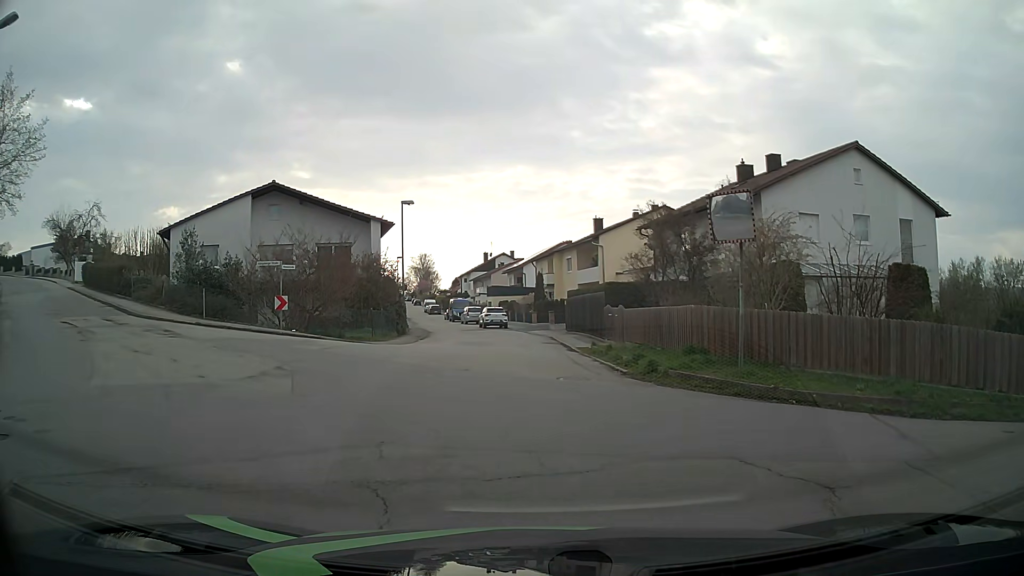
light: Day
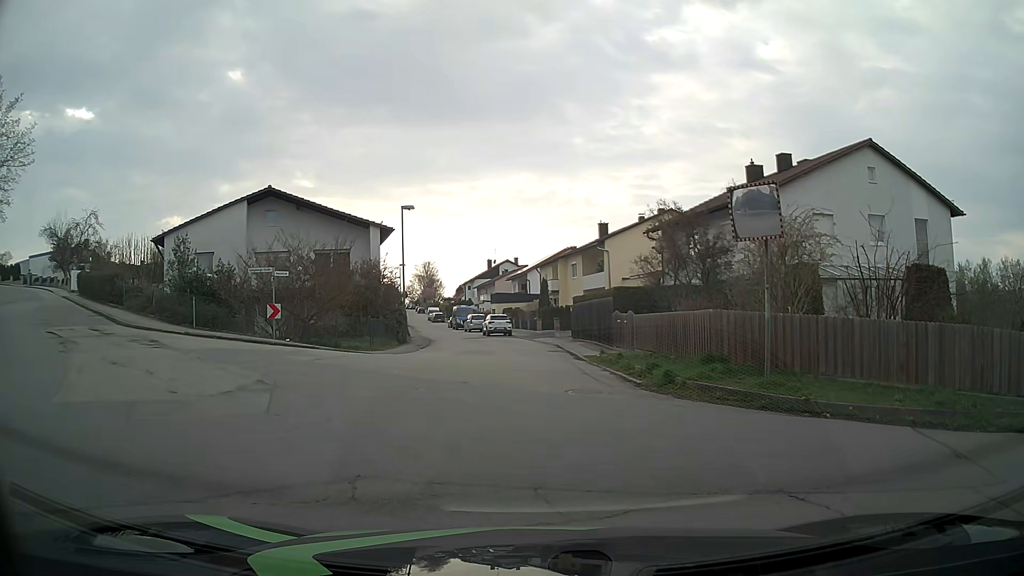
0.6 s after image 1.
(0.0, +1.2) m; +1°
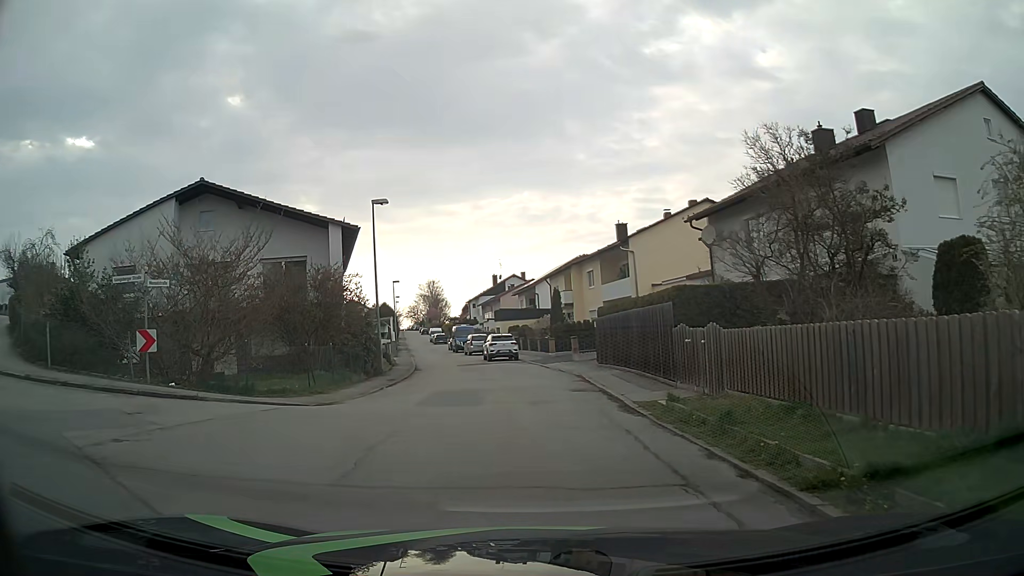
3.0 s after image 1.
(-0.5, +9.4) m; -3°
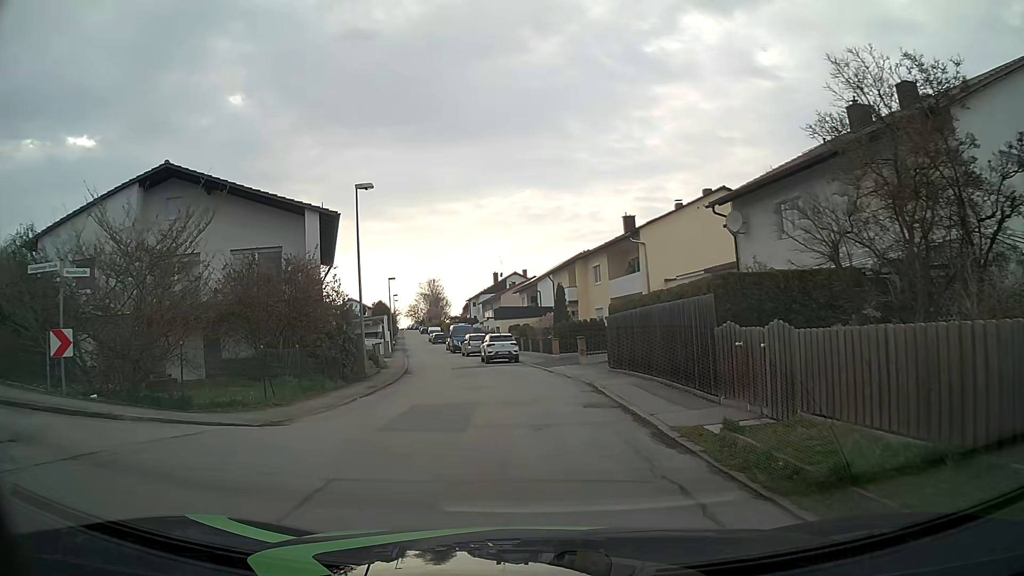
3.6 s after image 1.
(-0.1, +3.4) m; -1°
